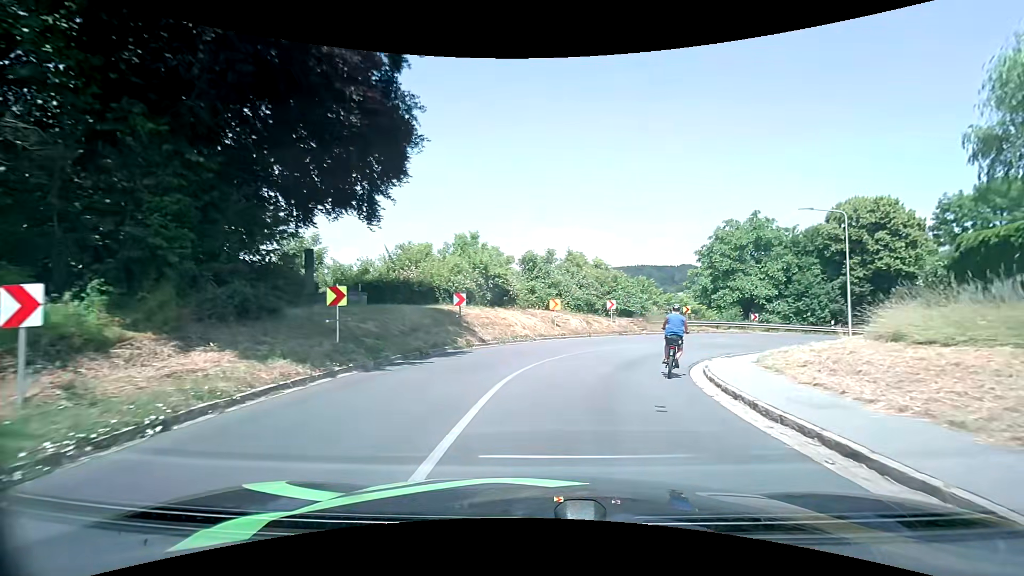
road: tertiary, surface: asphalt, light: Day
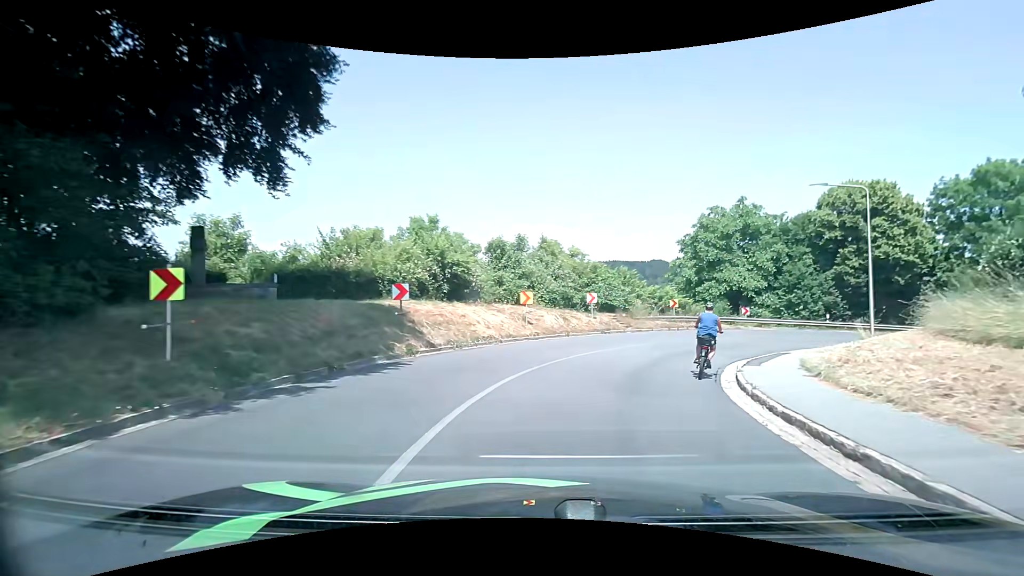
(+0.1, +4.9) m; +2°
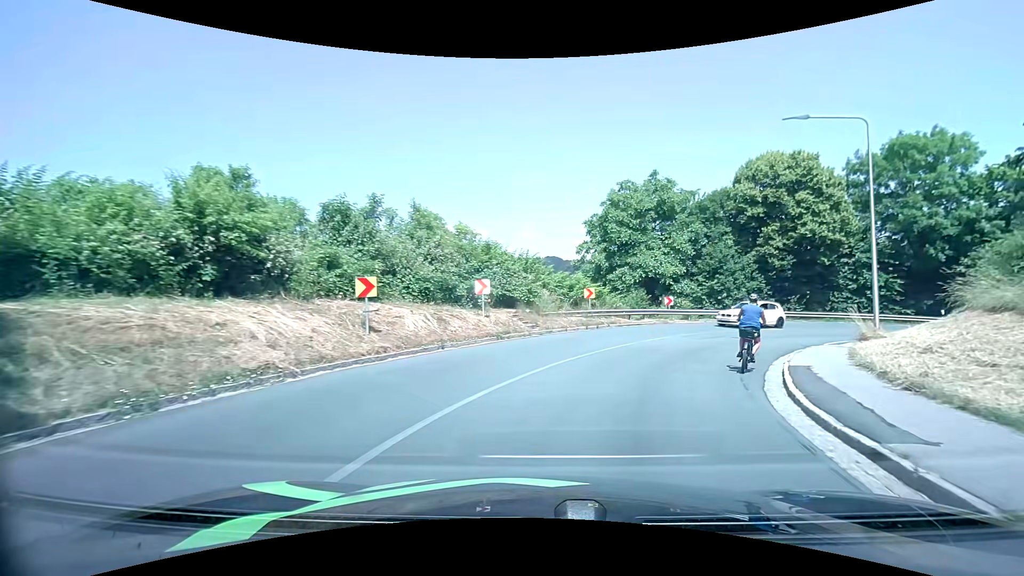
(+0.9, +9.4) m; +12°
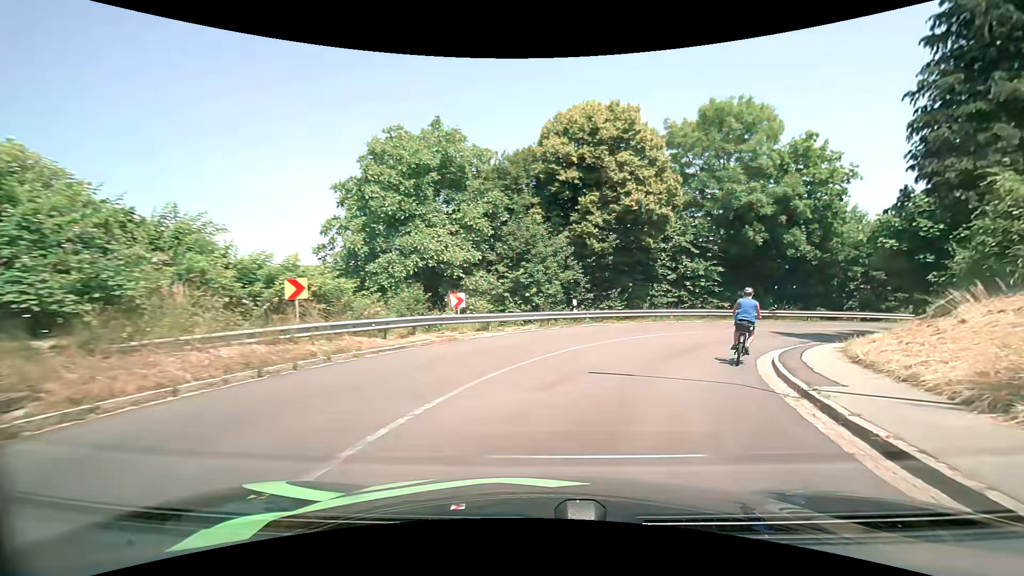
(+2.5, +13.5) m; +23°
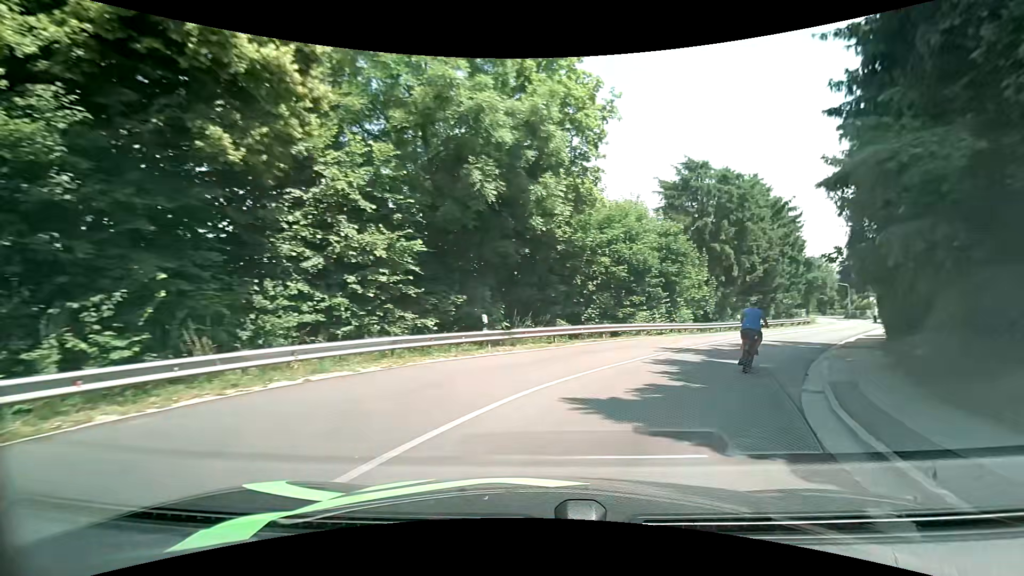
(+4.9, +17.6) m; +32°
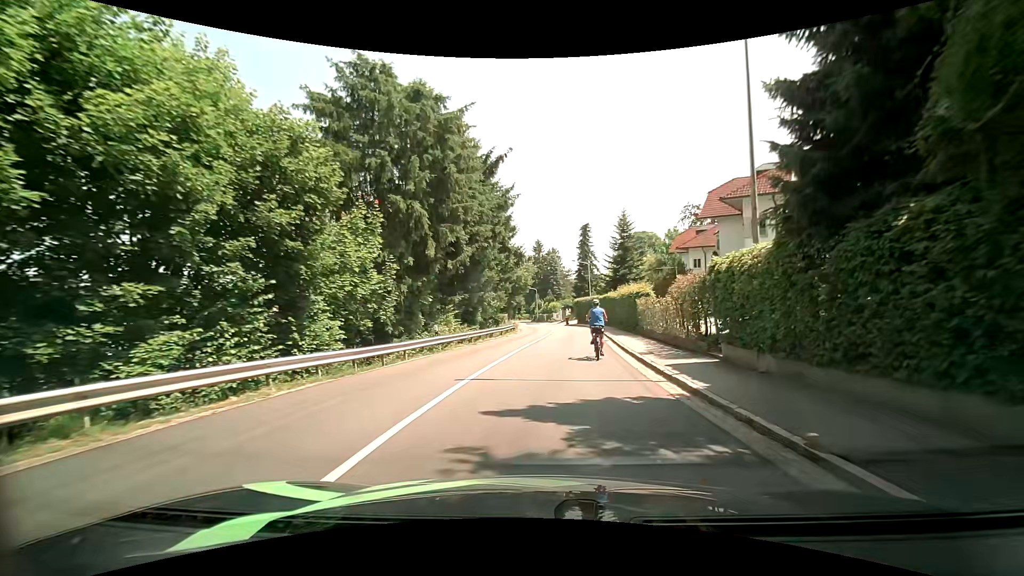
(+6.0, +17.7) m; +33°
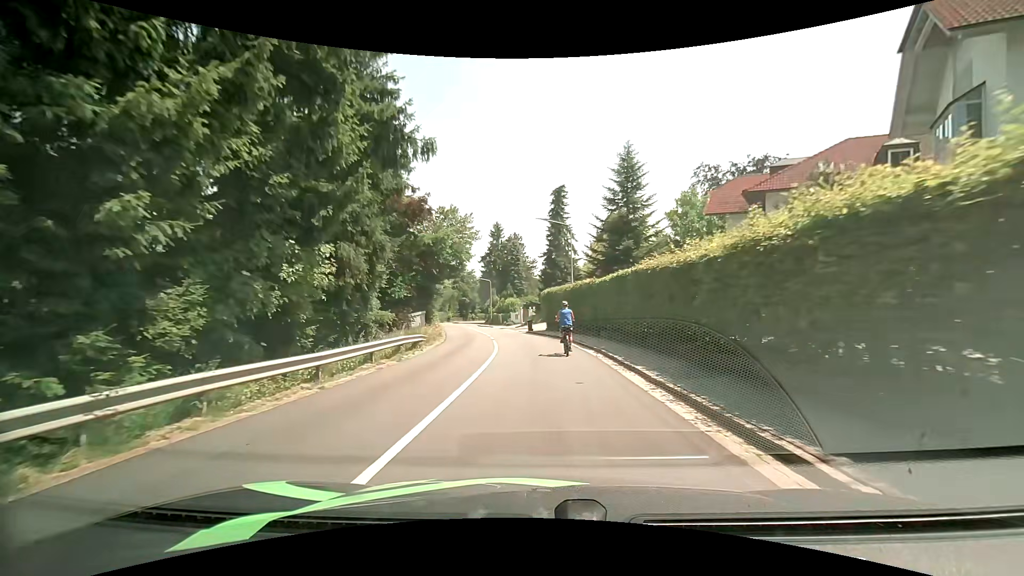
(+1.6, +26.5) m; +5°
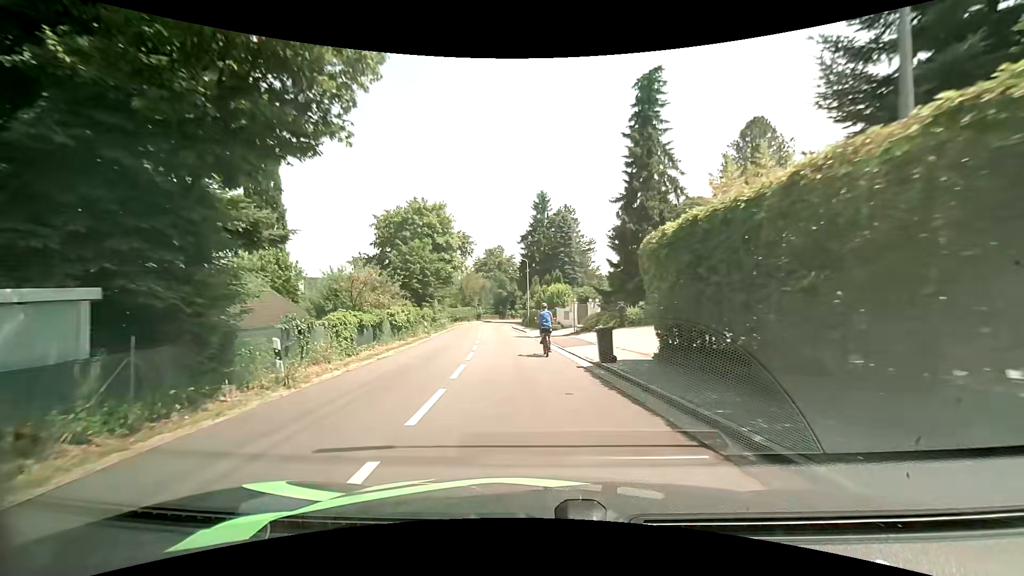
(-0.8, +27.8) m; -5°
(0, +10) (-1, +20) (-2, +30) (-3, +40) (-5, +50) (-6, +60) (-6, +70) (-6, +80) (-5, +90) (-3, +99) m
